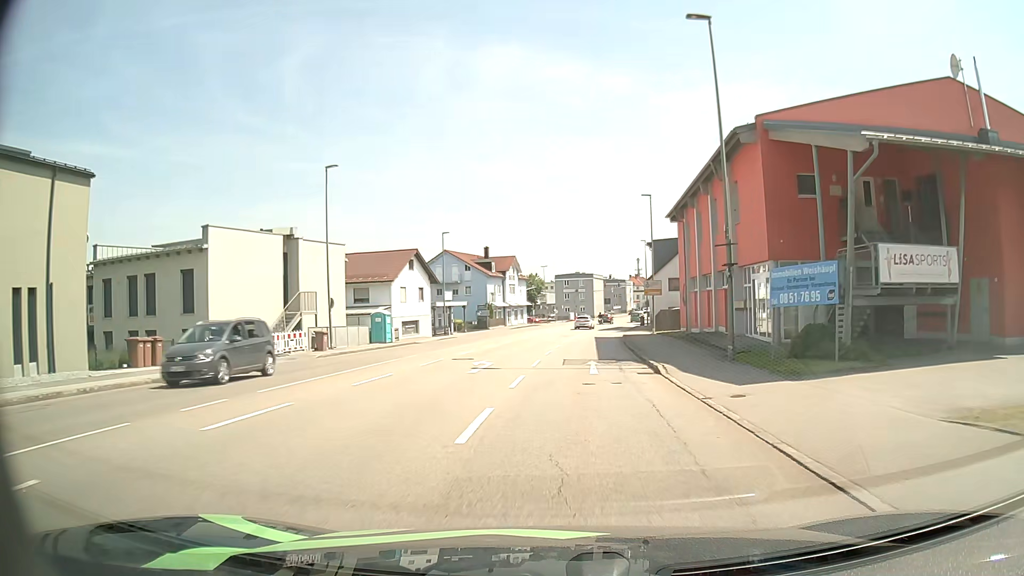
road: tertiary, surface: asphalt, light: Day
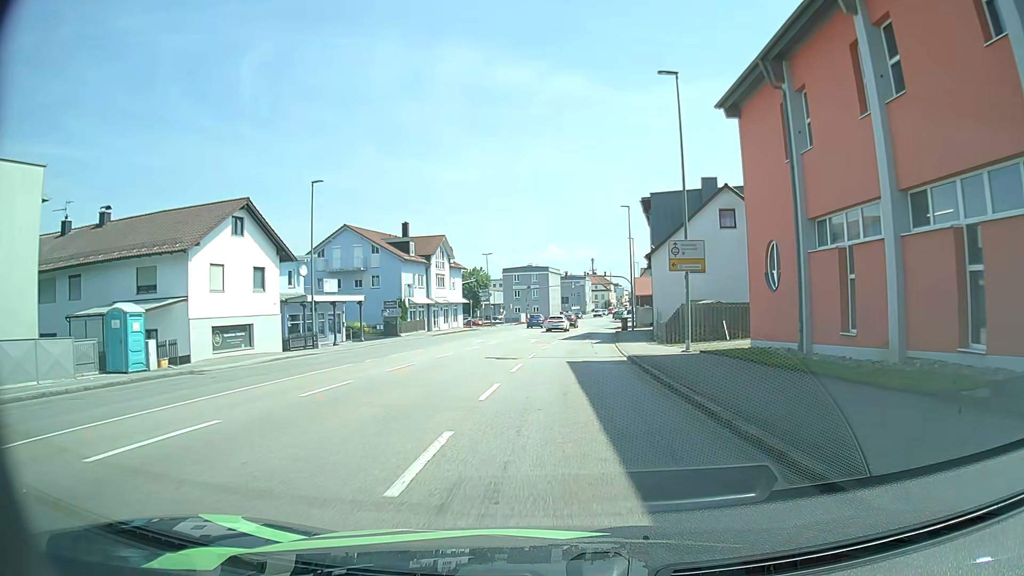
(+1.0, +26.1) m; +4°
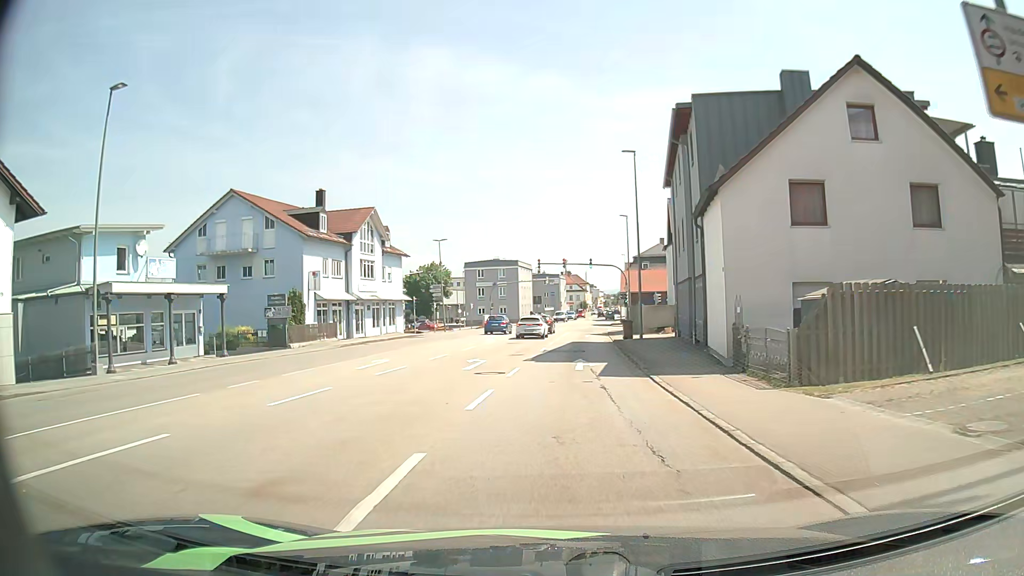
(+0.4, +19.3) m; +3°
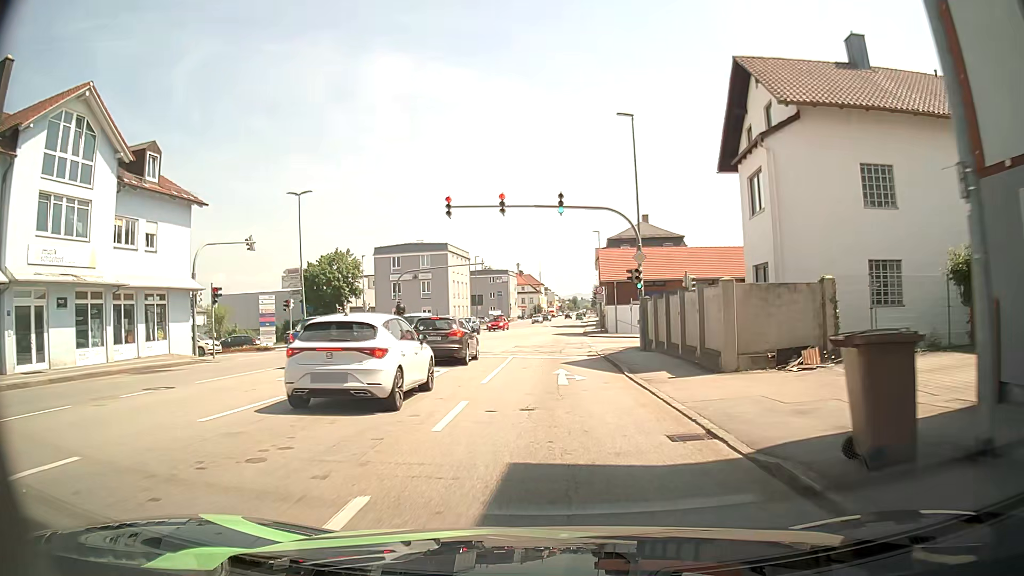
(+0.9, +31.9) m; +4°
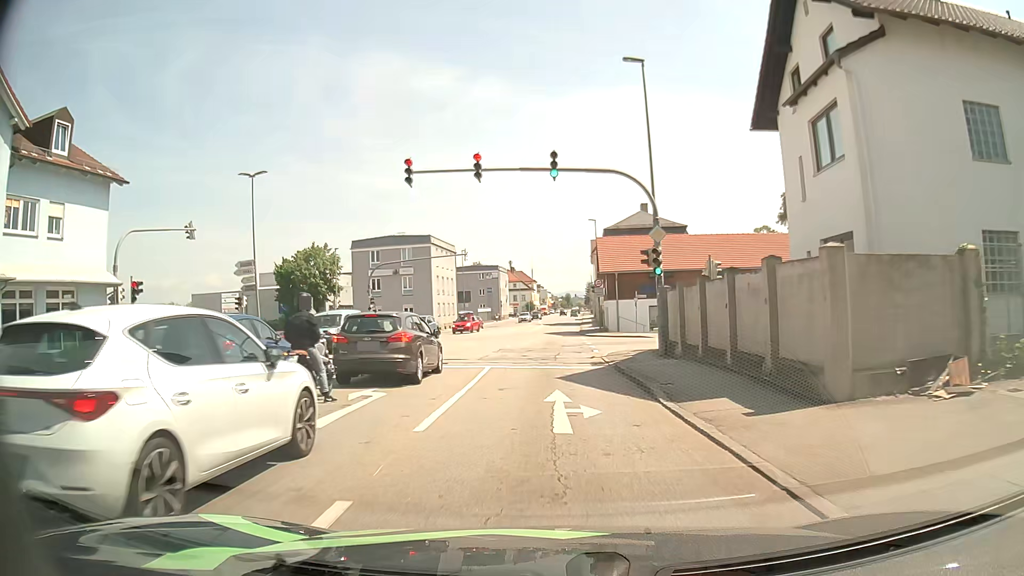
(0.0, +6.4) m; +2°
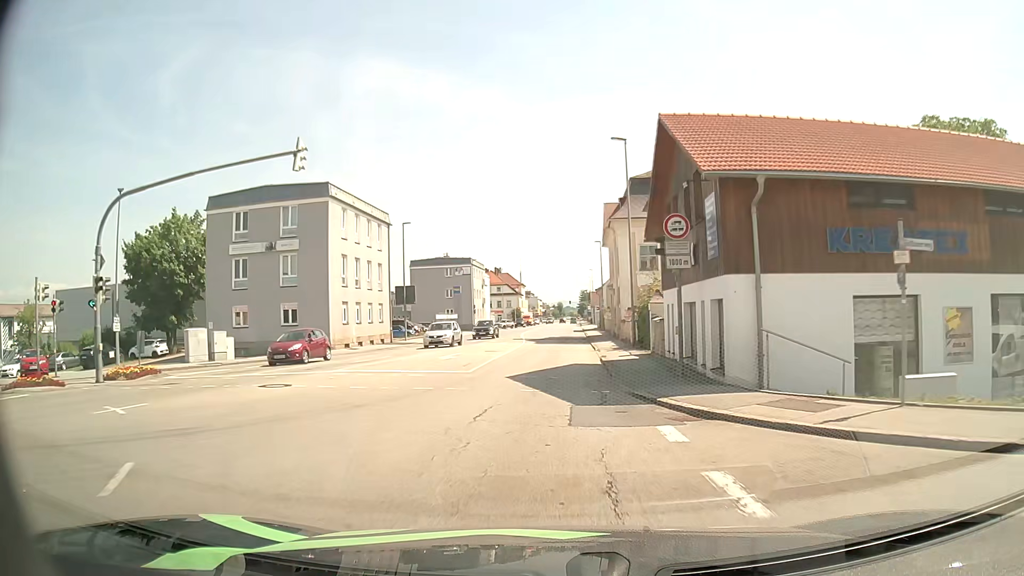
(-0.6, +32.1) m; 0°
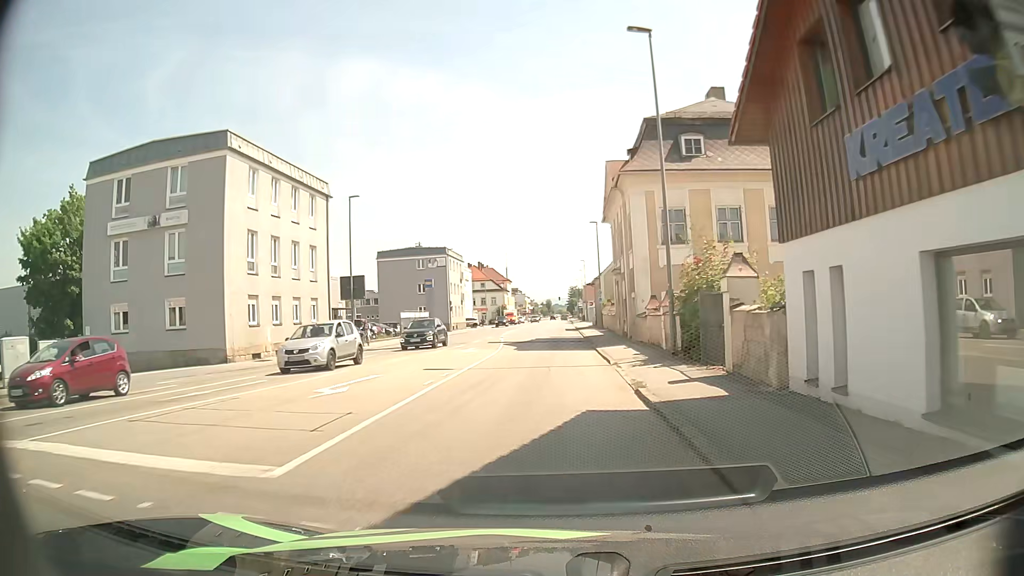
(-0.1, +12.7) m; +1°
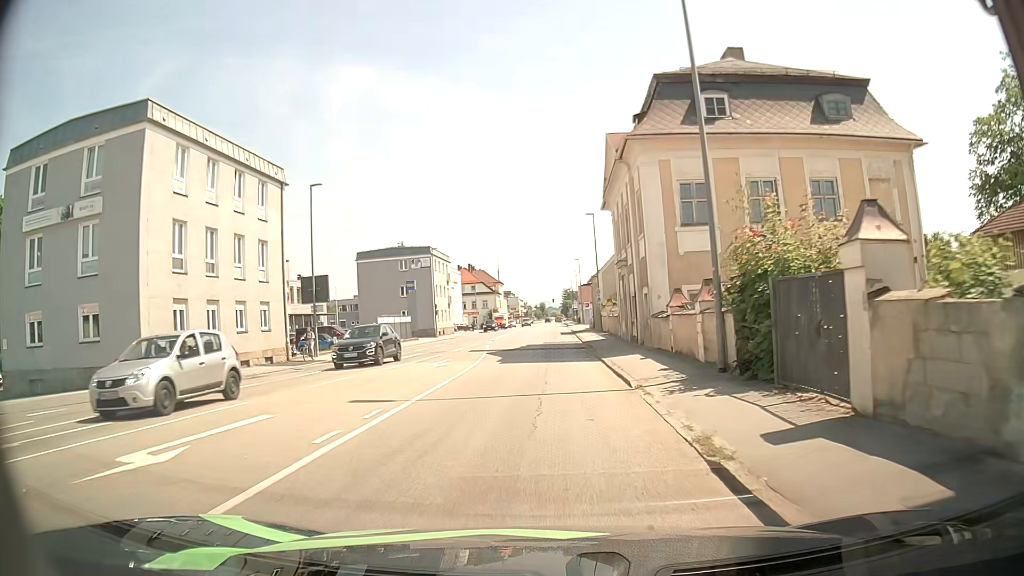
(0.0, +6.3) m; 0°
(0, +10) (0, +20) (0, +30) (0, +40) (0, +50) (0, +60) (0, +70) (0, +80) (0, +90) (0, +100) m
